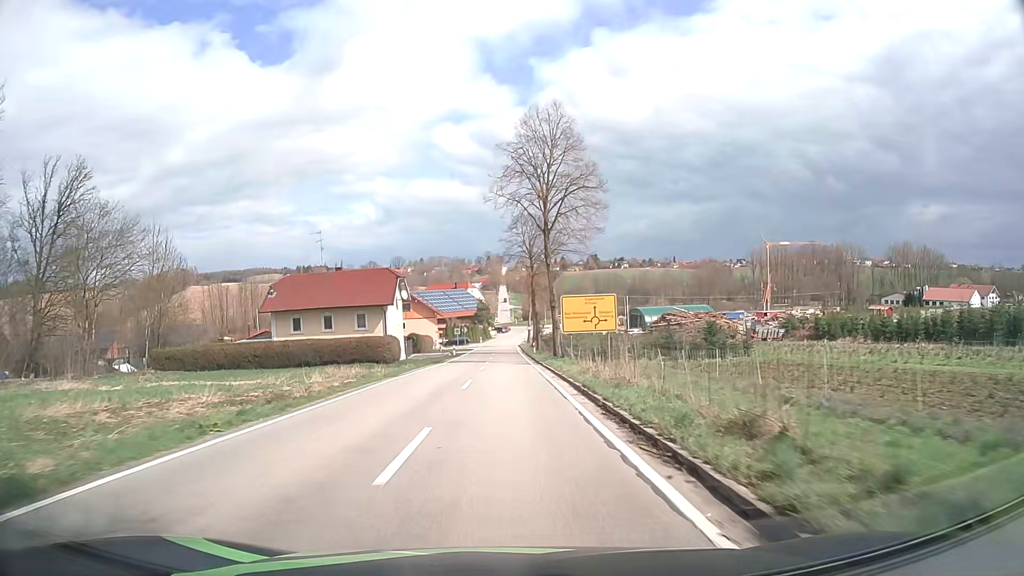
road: tertiary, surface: asphalt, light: Day
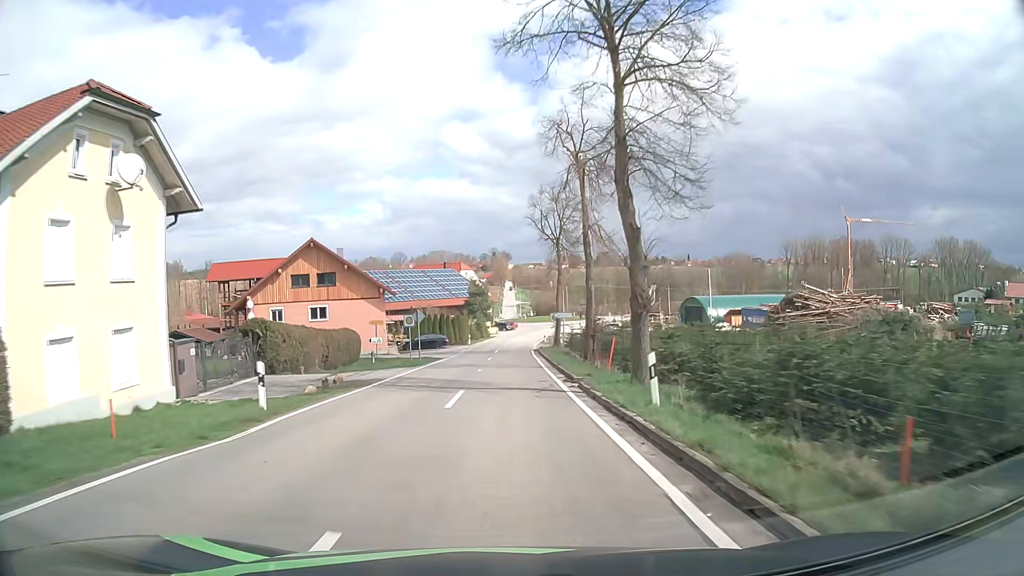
(0.0, +49.2) m; 0°
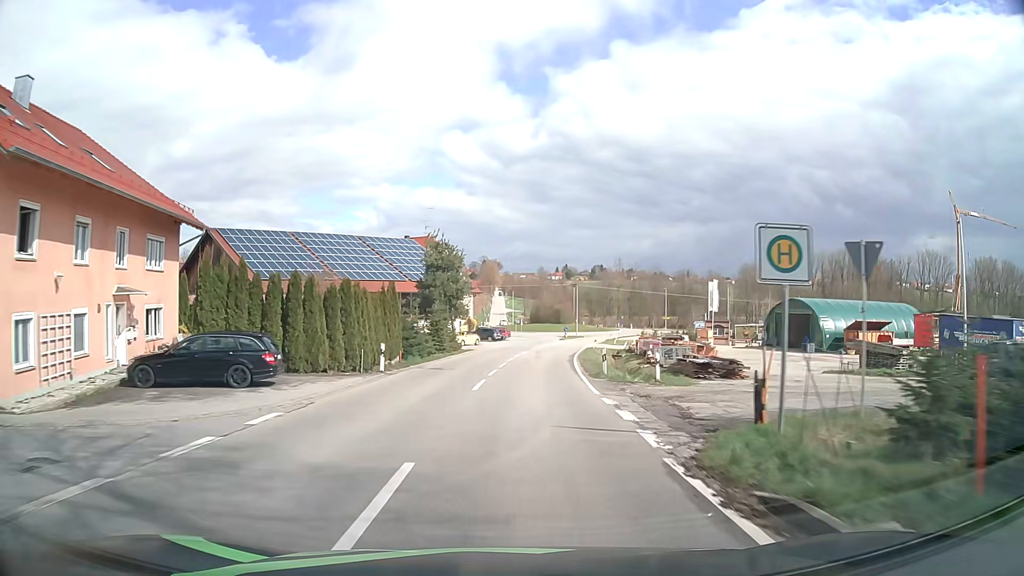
(0.0, +47.4) m; +1°
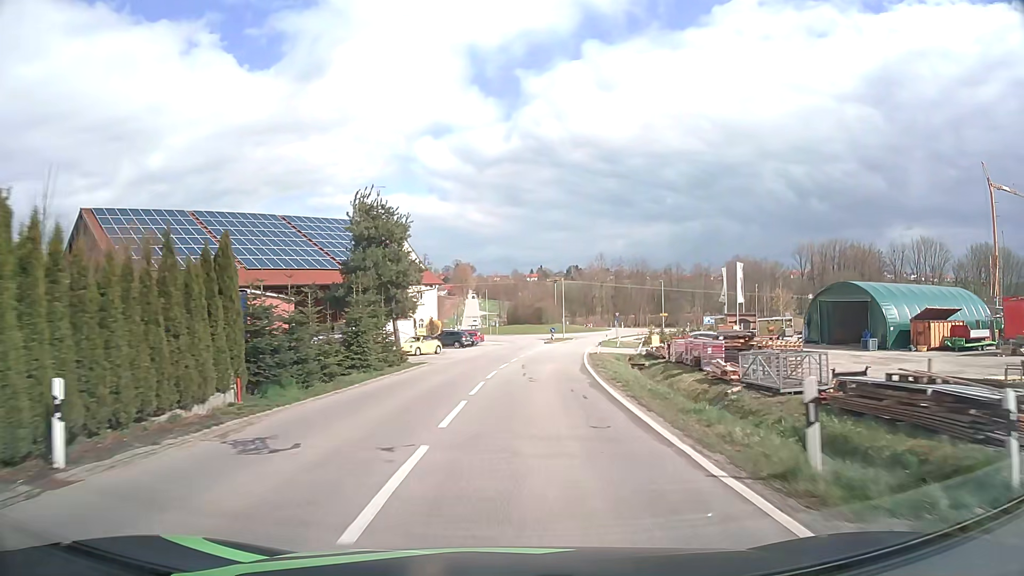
(+0.3, +17.9) m; +2°
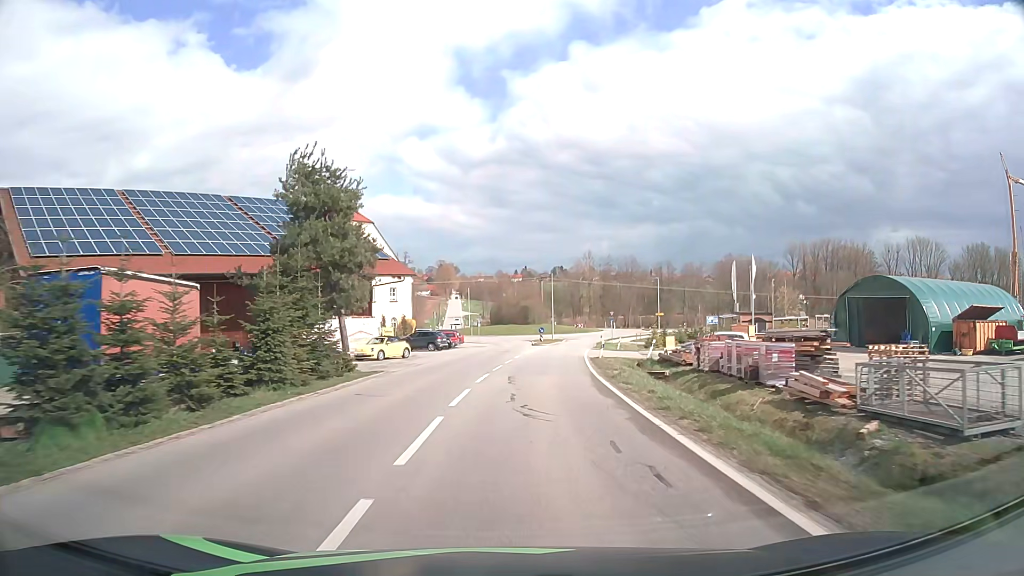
(+0.1, +8.7) m; +1°
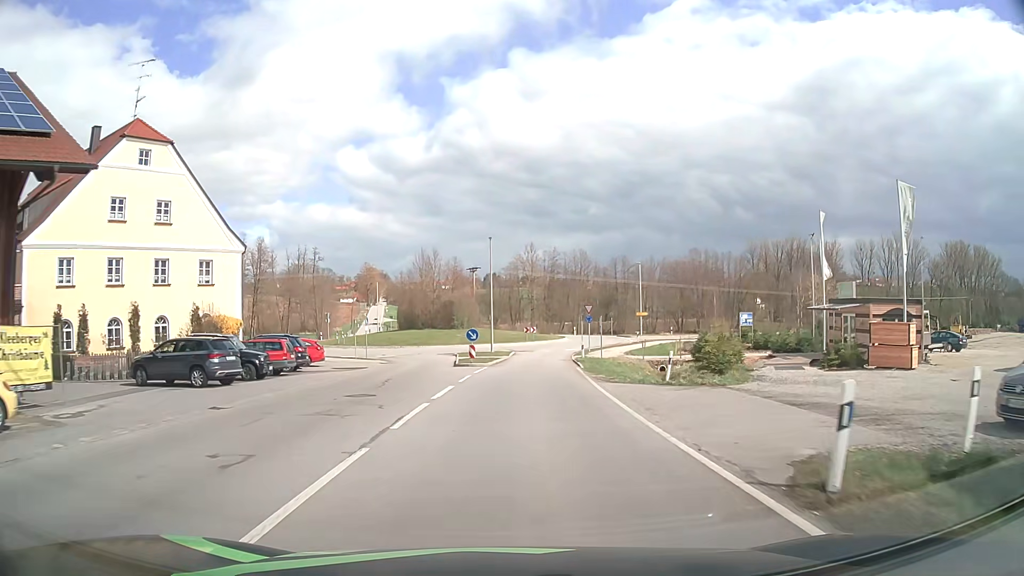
(+1.7, +32.7) m; +5°
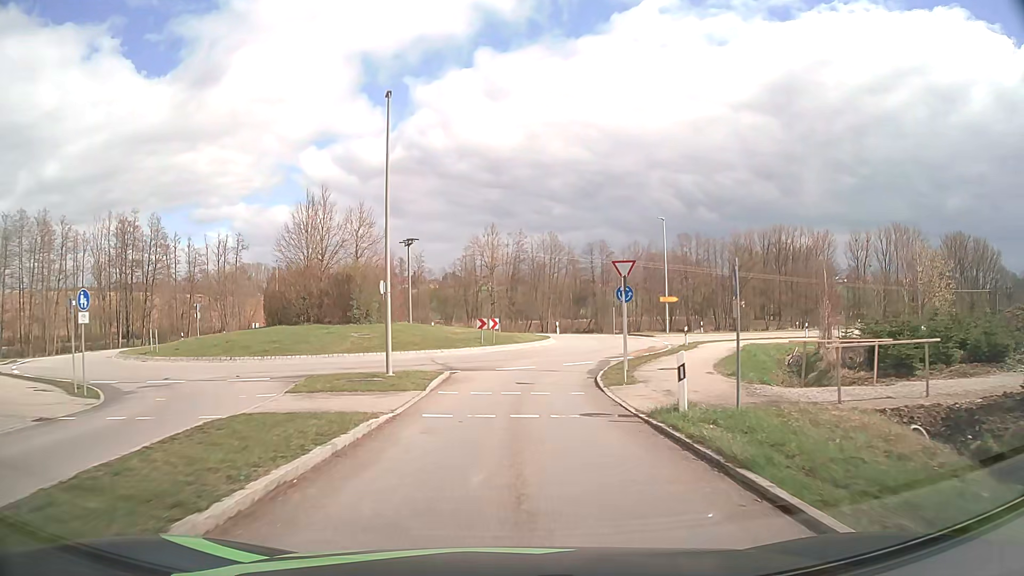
(+1.4, +29.0) m; +4°
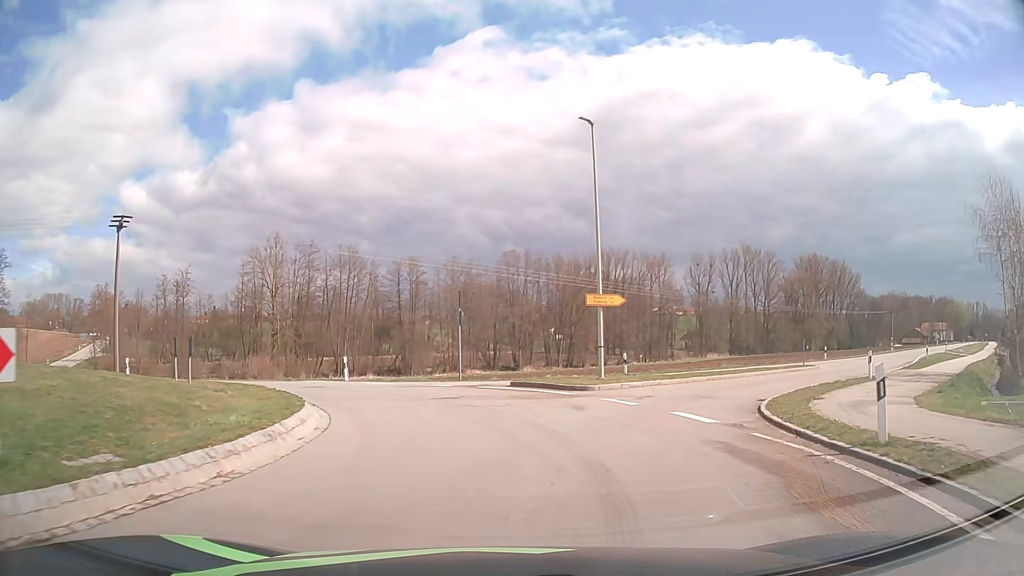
(+1.9, +27.8) m; +17°
(0, +10) (-4, +19) (-12, +25) (-22, +27) (-31, +32) (-39, +38) (-45, +46) (-52, +53) (-57, +62) (-63, +70) m
